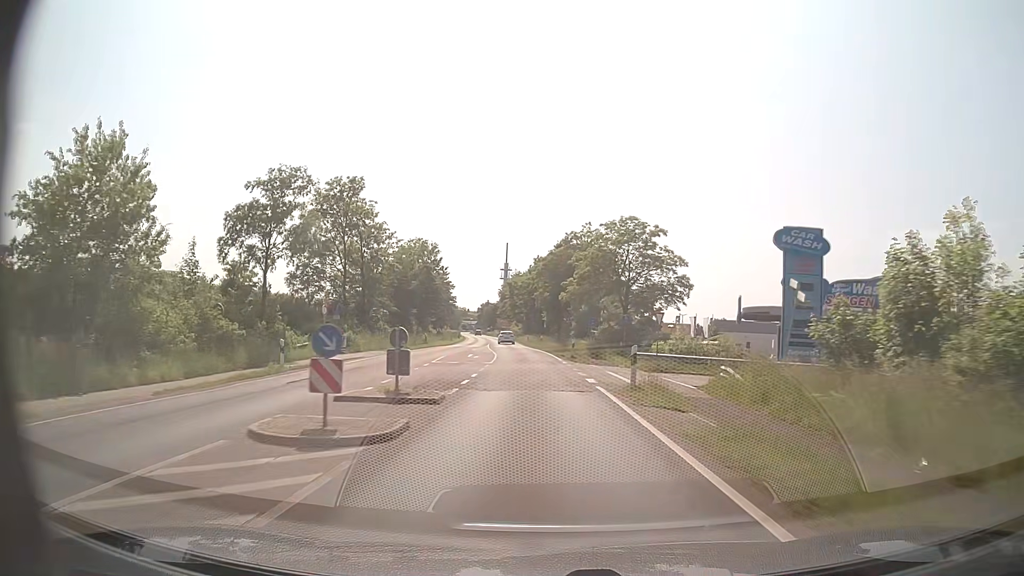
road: secondary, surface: asphalt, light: Day
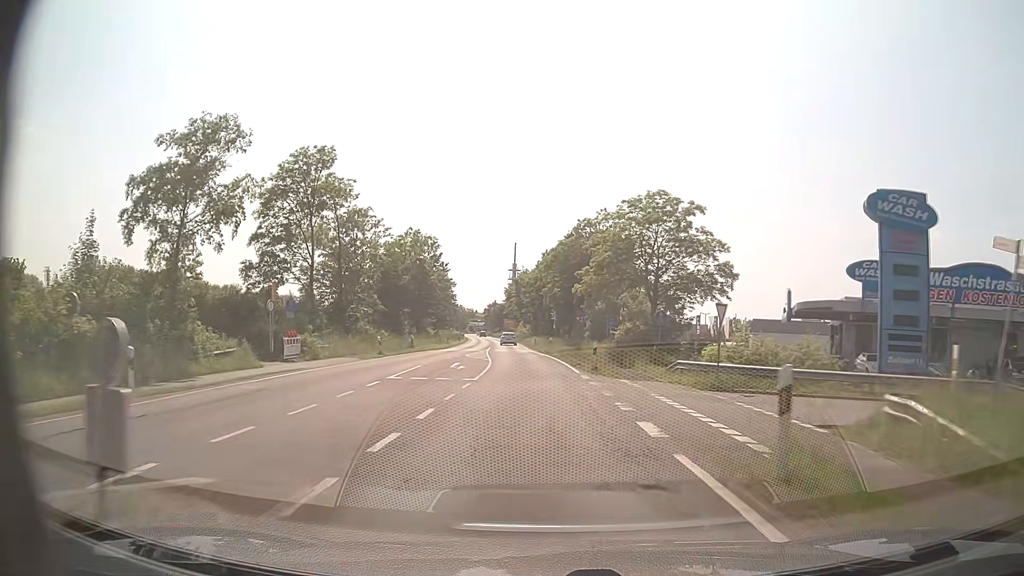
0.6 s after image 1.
(-0.1, +9.7) m; -1°
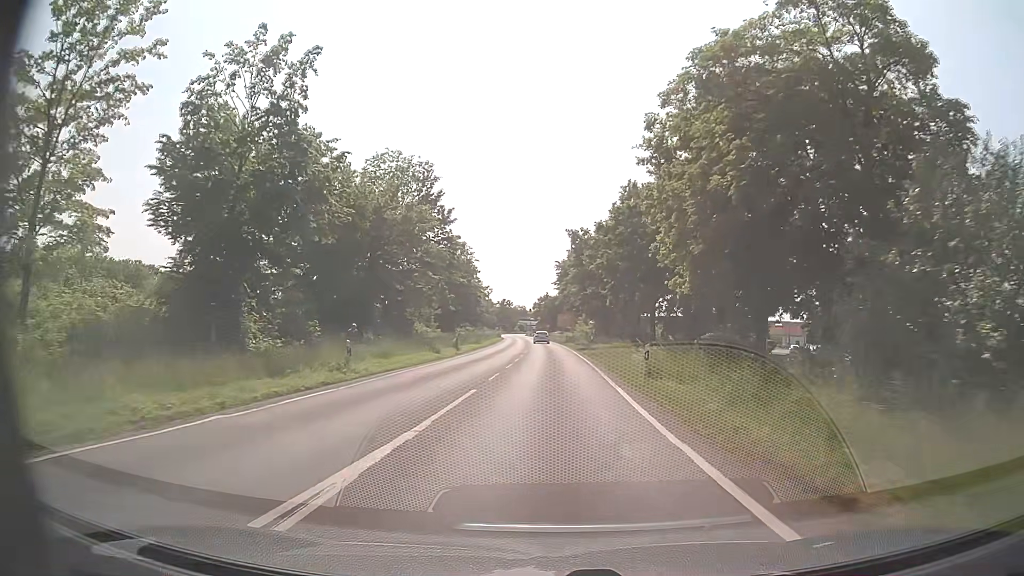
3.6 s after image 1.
(-2.3, +48.3) m; -5°
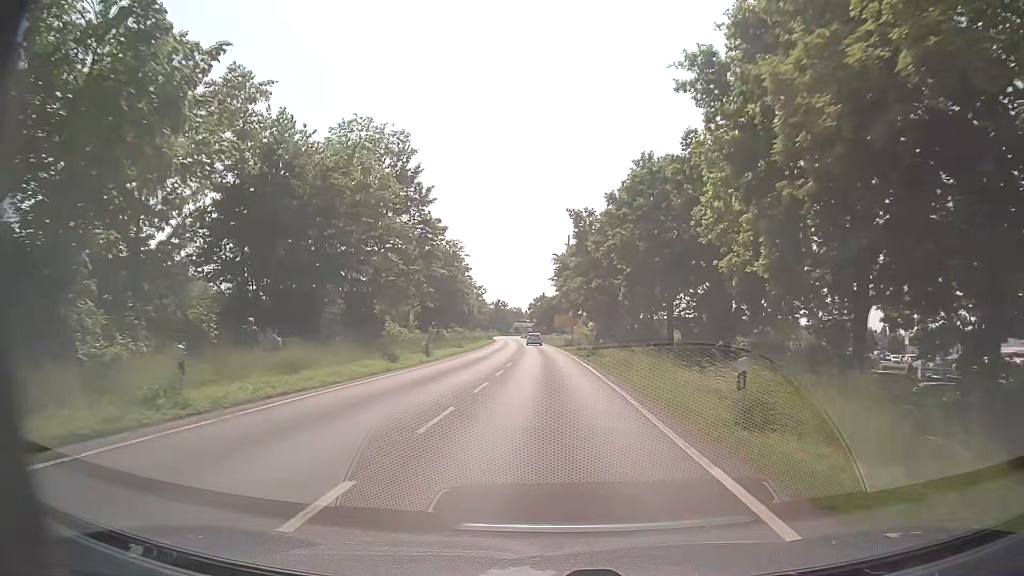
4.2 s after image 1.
(0.0, +9.8) m; 0°
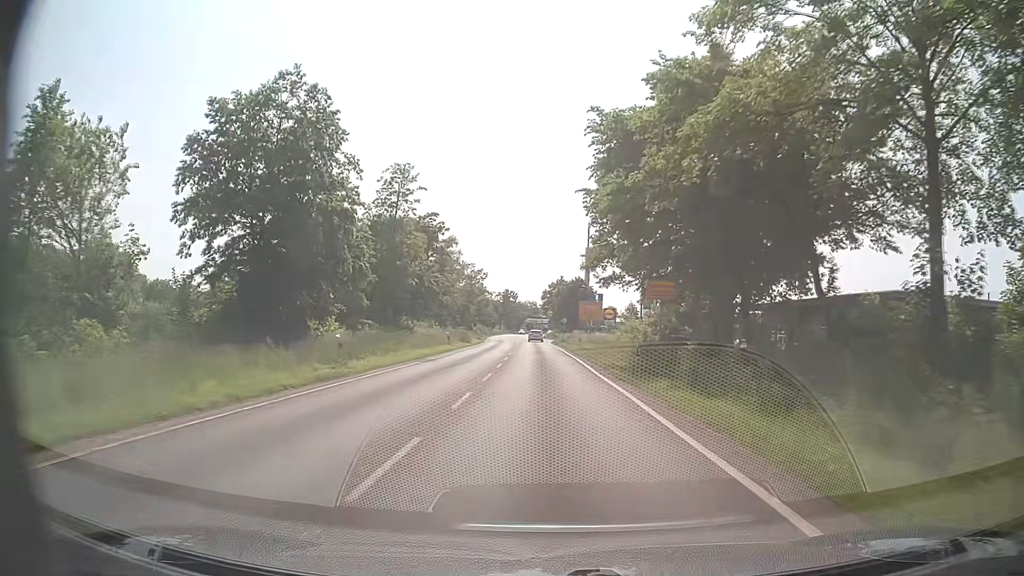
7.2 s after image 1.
(0.0, +47.7) m; -1°
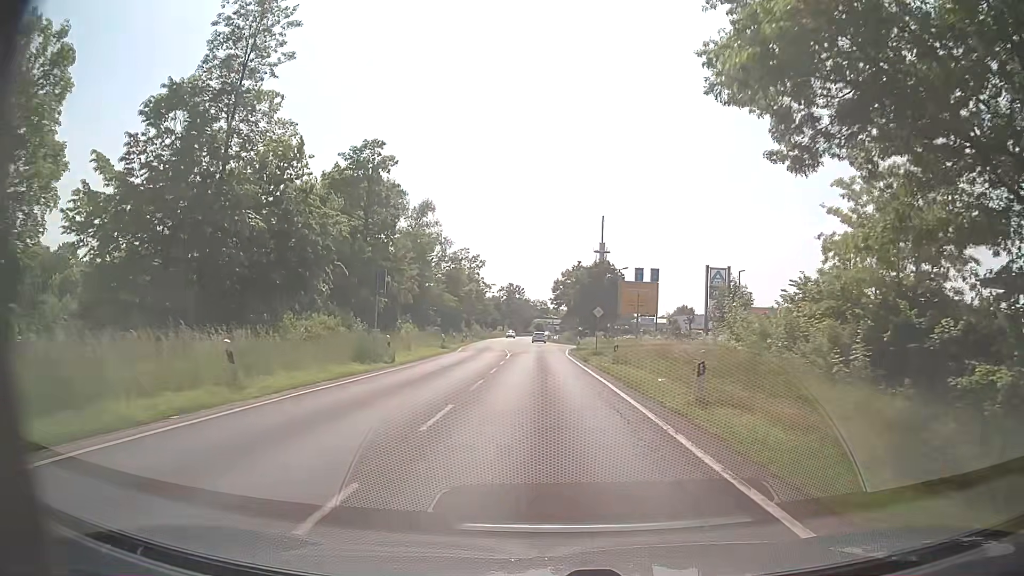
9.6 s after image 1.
(-0.3, +33.7) m; -1°
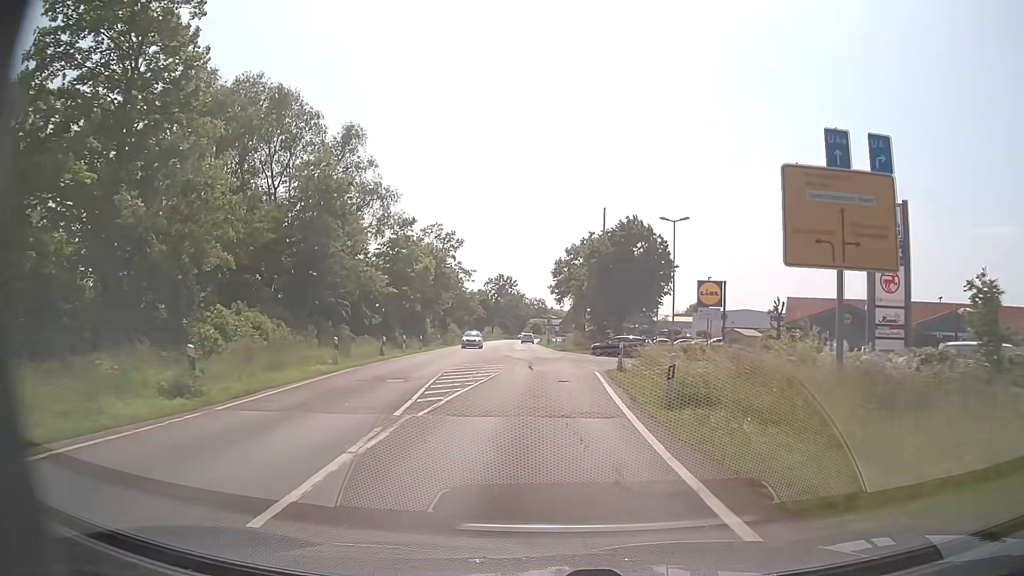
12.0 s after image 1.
(-0.2, +32.9) m; 0°
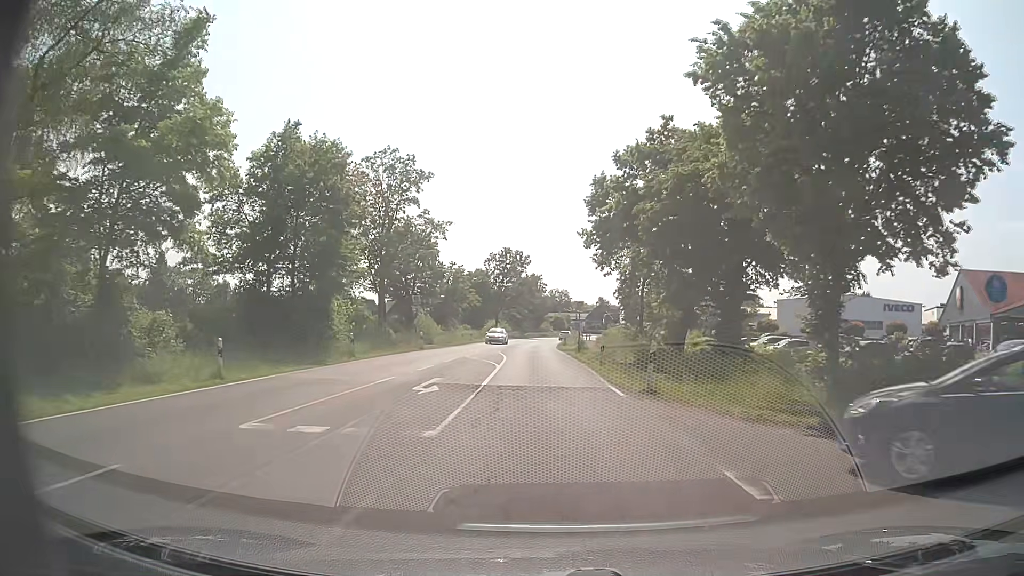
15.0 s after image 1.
(-0.4, +41.6) m; -2°
(0, +10) (0, +20) (0, +30) (-1, +40) (-1, +50) (-1, +60) (-1, +70) (0, +80) (+1, +90) (+2, +100) m
